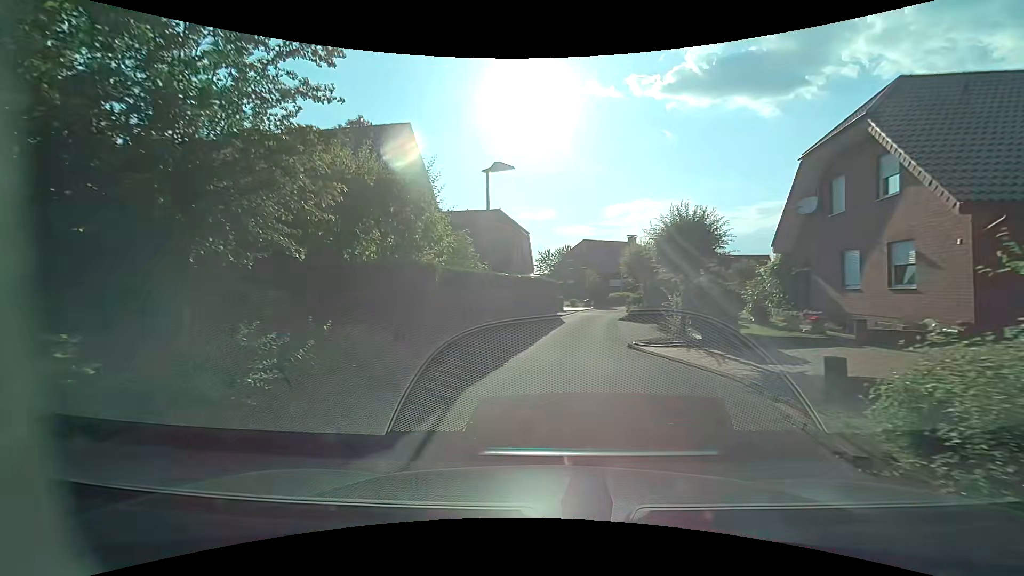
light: Day
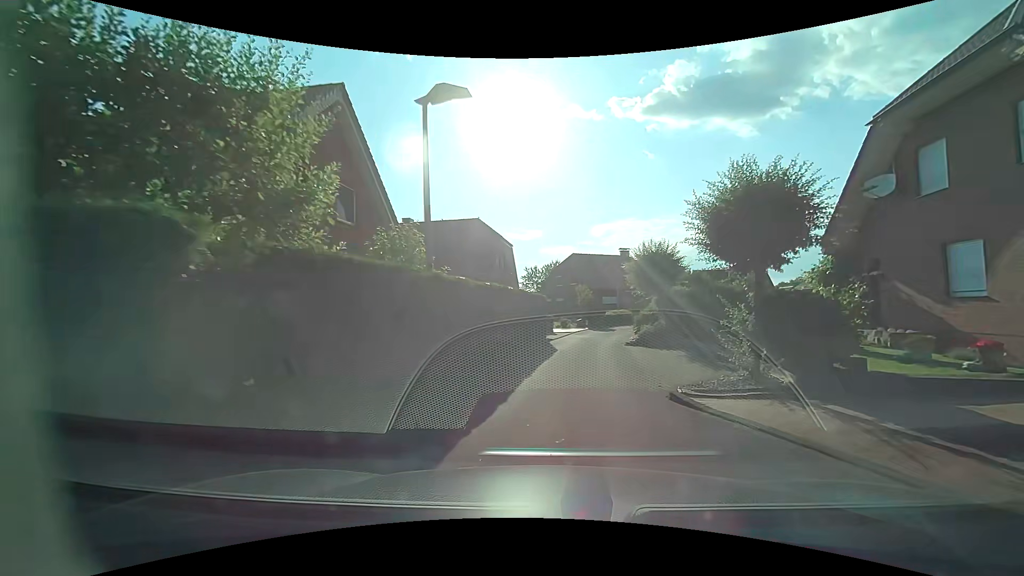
(+0.1, +5.7) m; +1°
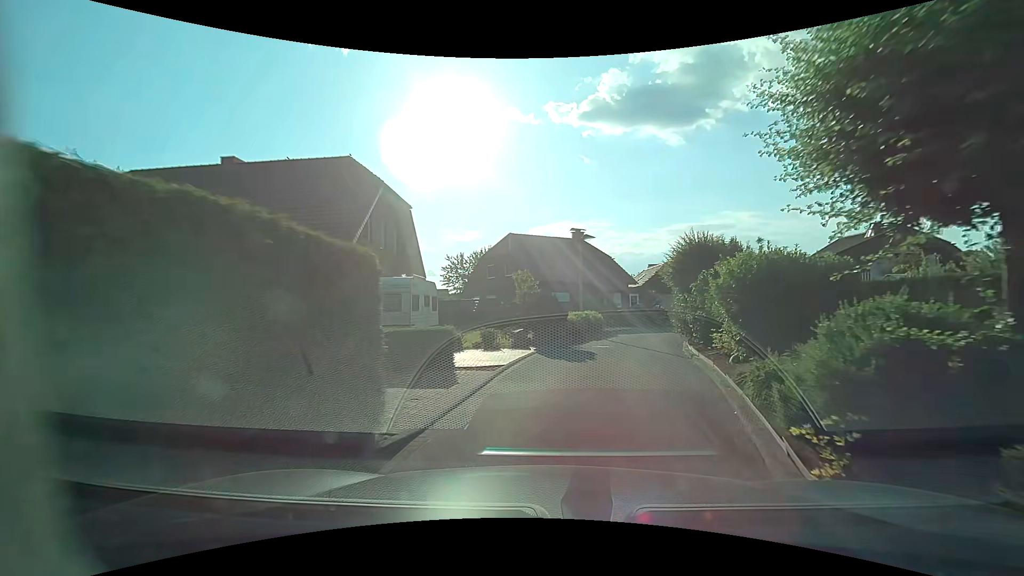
(+1.0, +16.0) m; +7°
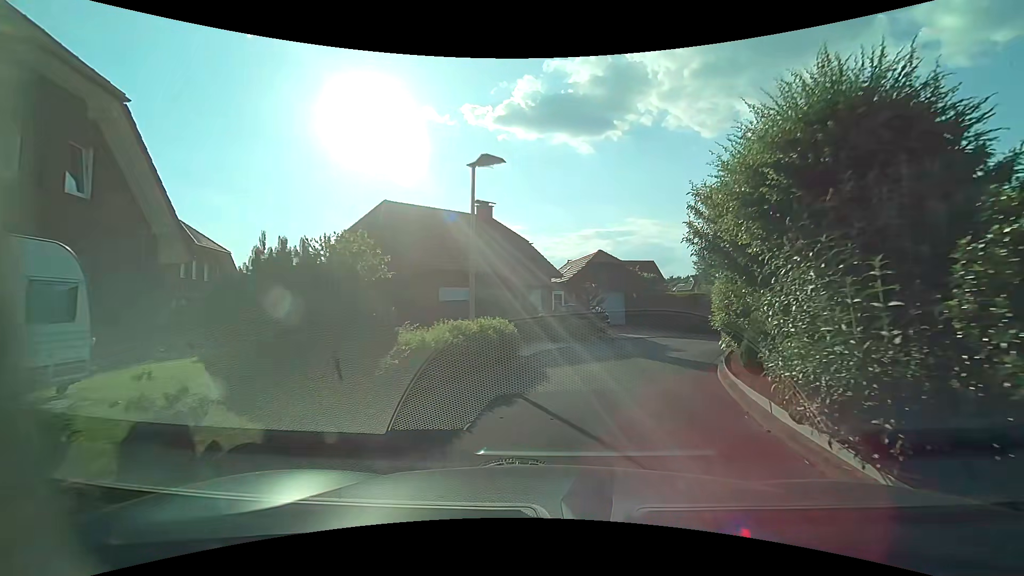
(+1.1, +12.5) m; +11°
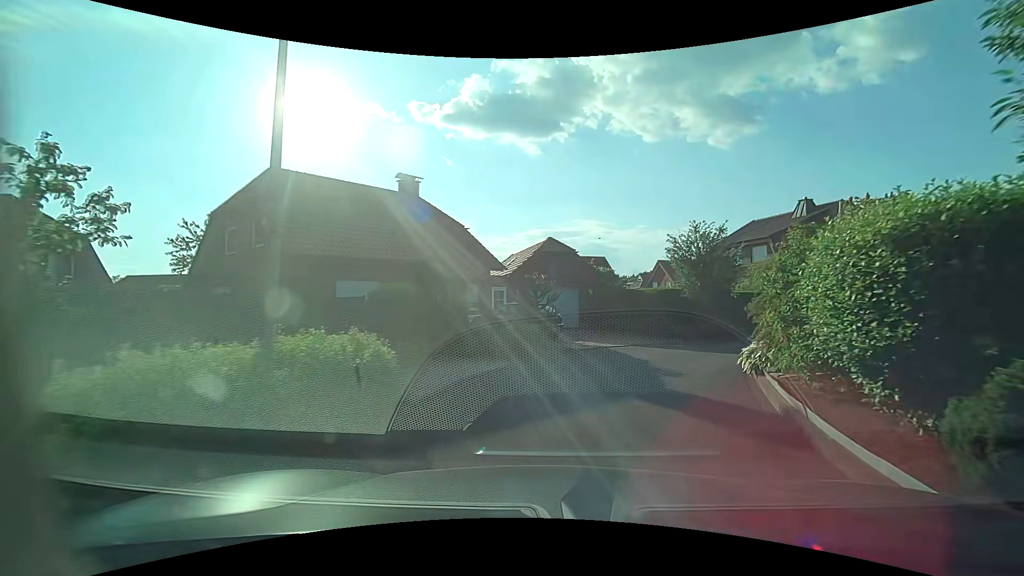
(+0.3, +6.0) m; +5°
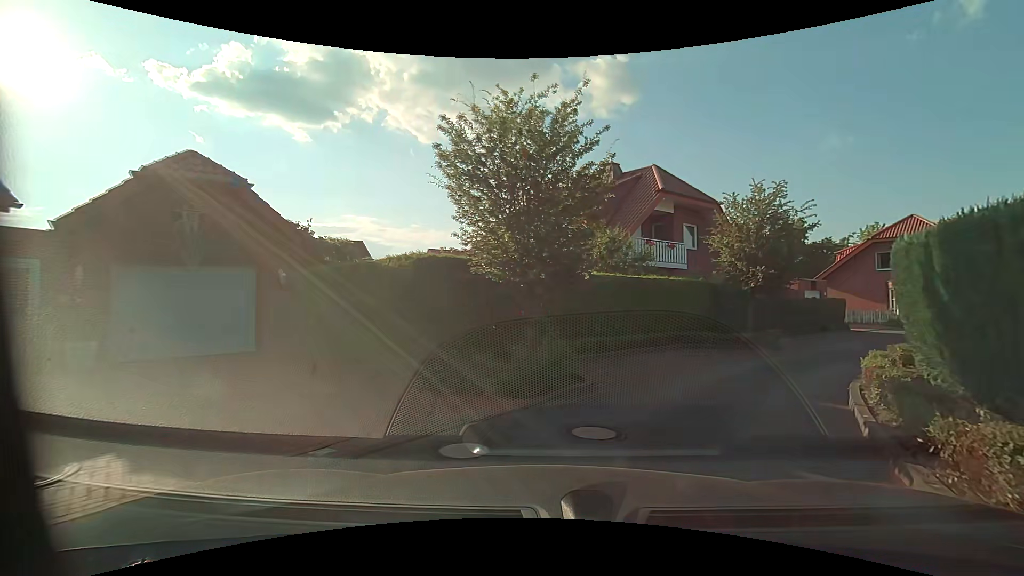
(+2.5, +13.3) m; +26°
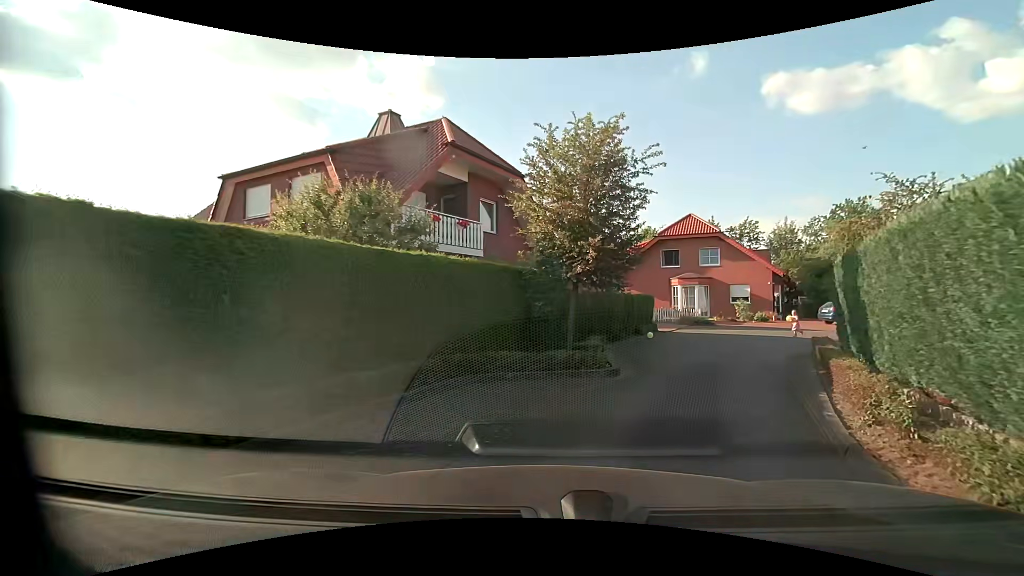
(+1.4, +7.2) m; +22°
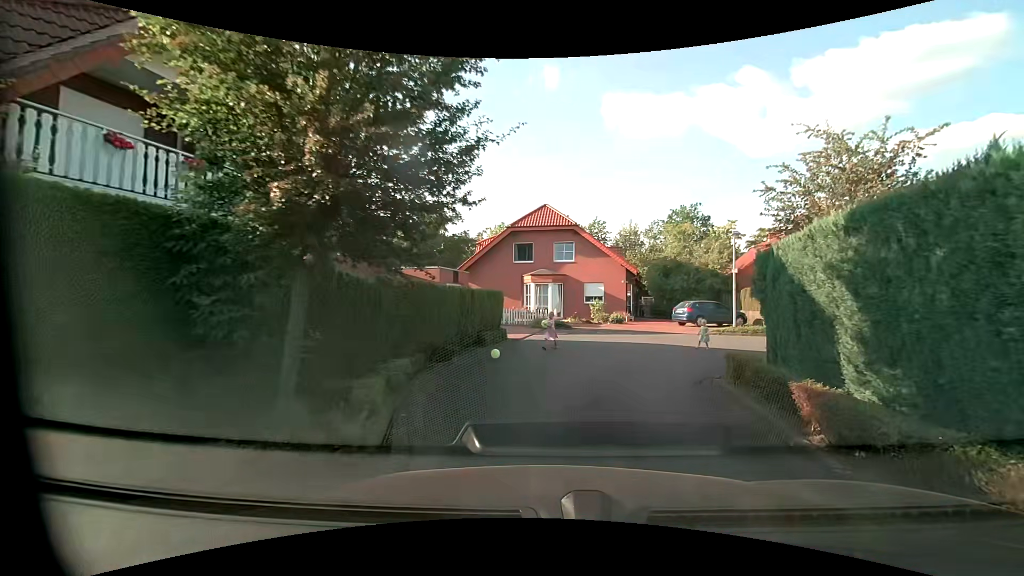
(+0.7, +5.8) m; +15°
